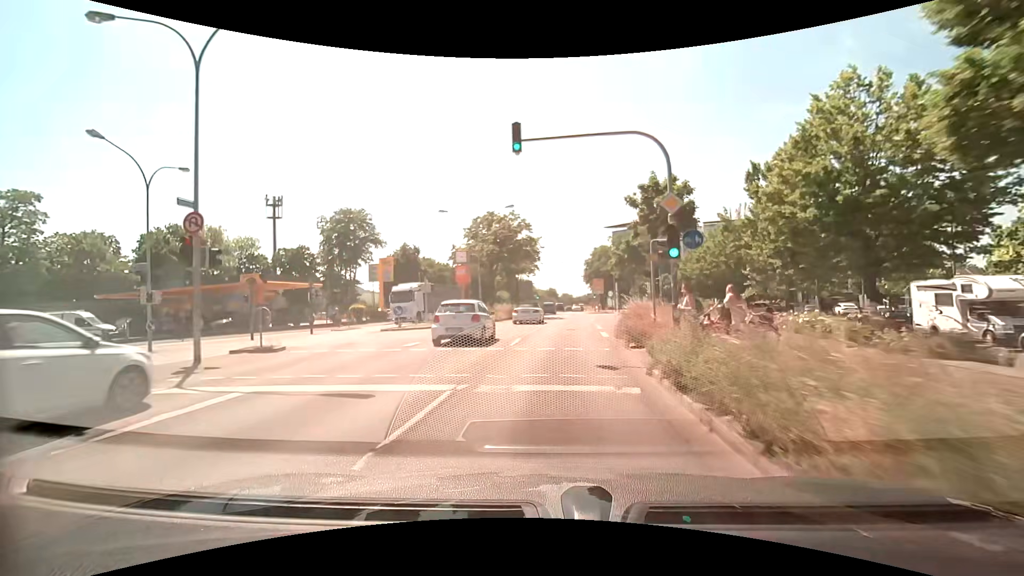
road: primary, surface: asphalt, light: Day
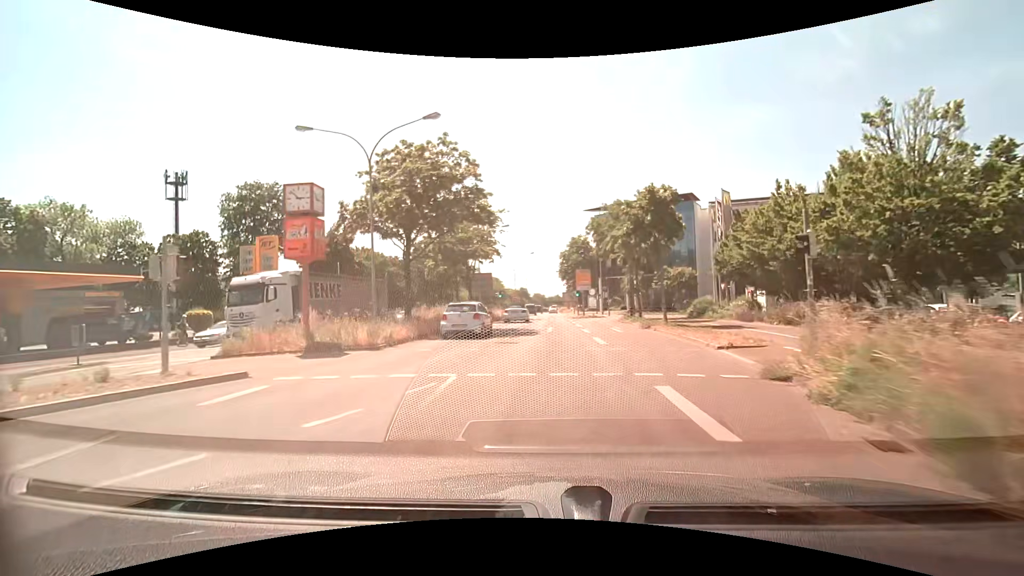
(+0.7, +21.0) m; +3°
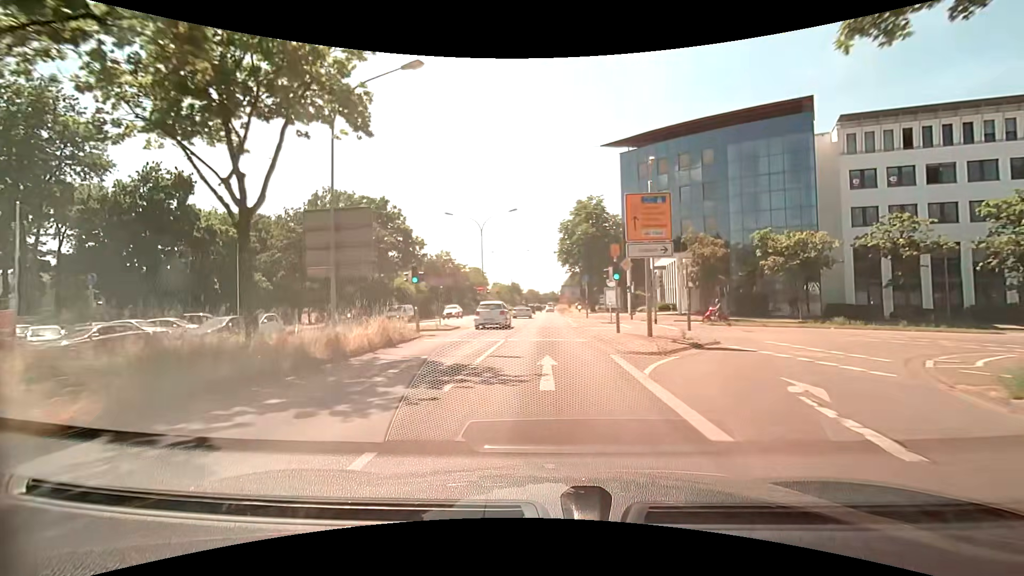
(+0.5, +35.4) m; 0°
(0, +10) (0, +20) (0, +30) (+1, +40) (+1, +50) (+1, +60) (+1, +70) (+1, +80) (+2, +90) (+2, +100) m
